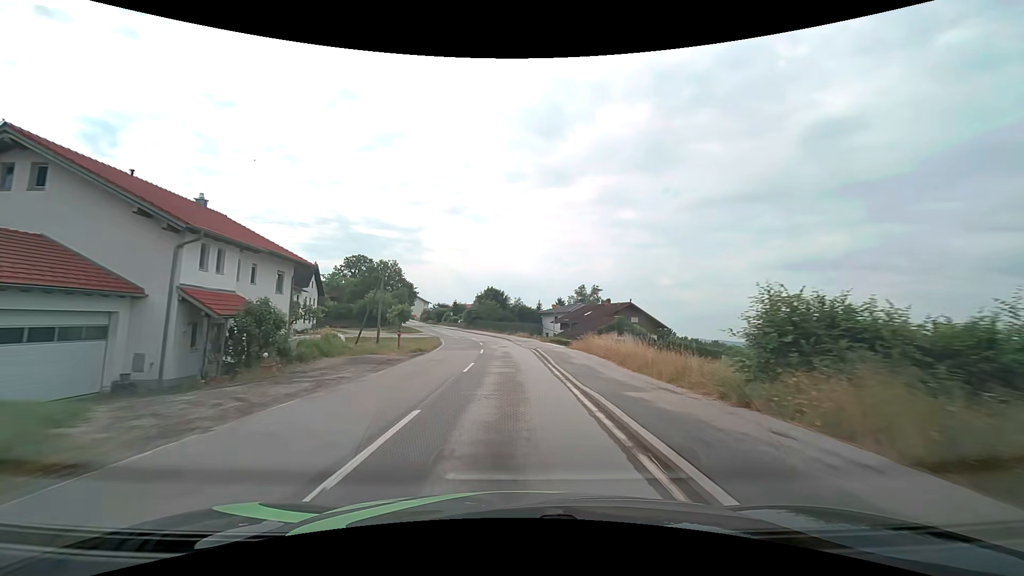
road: tertiary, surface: asphalt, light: Day
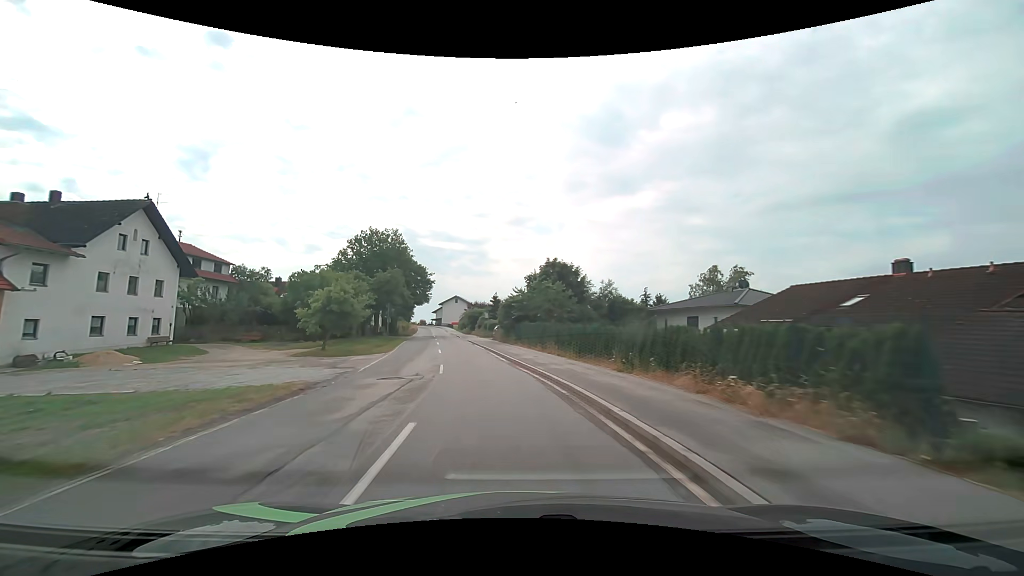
(-2.0, +45.3) m; -7°
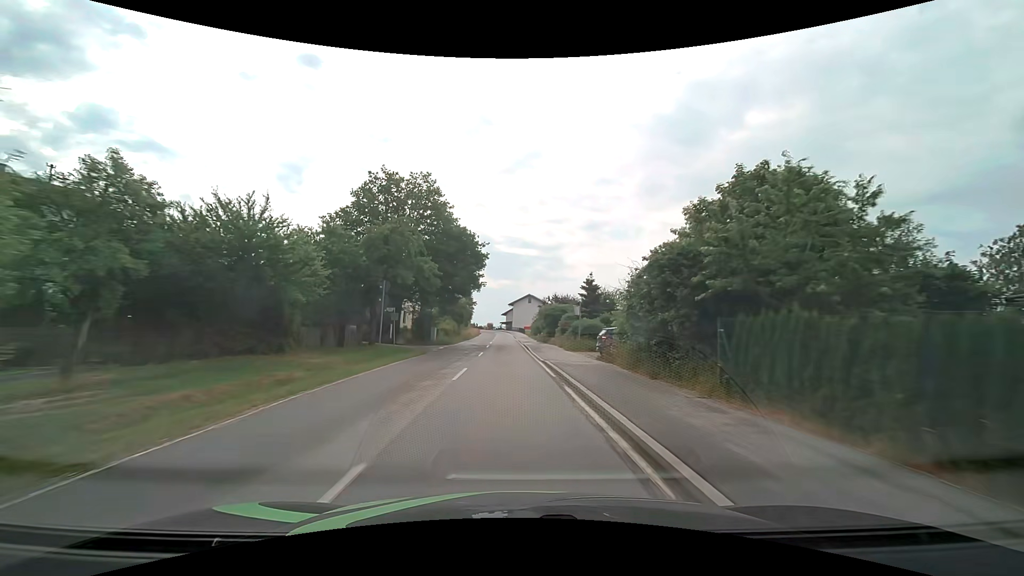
(-2.6, +27.1) m; -9°
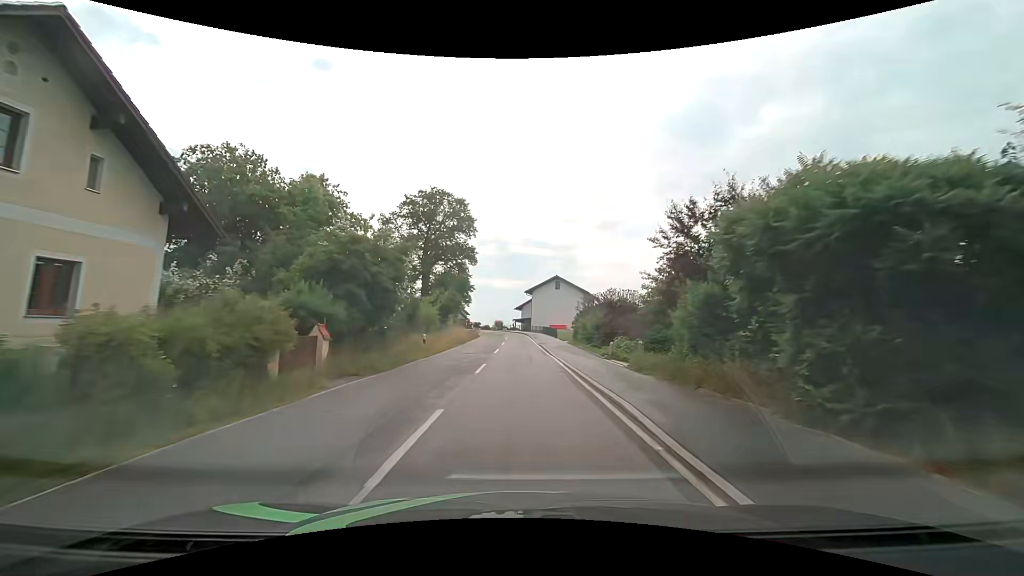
(-1.0, +43.8) m; -2°
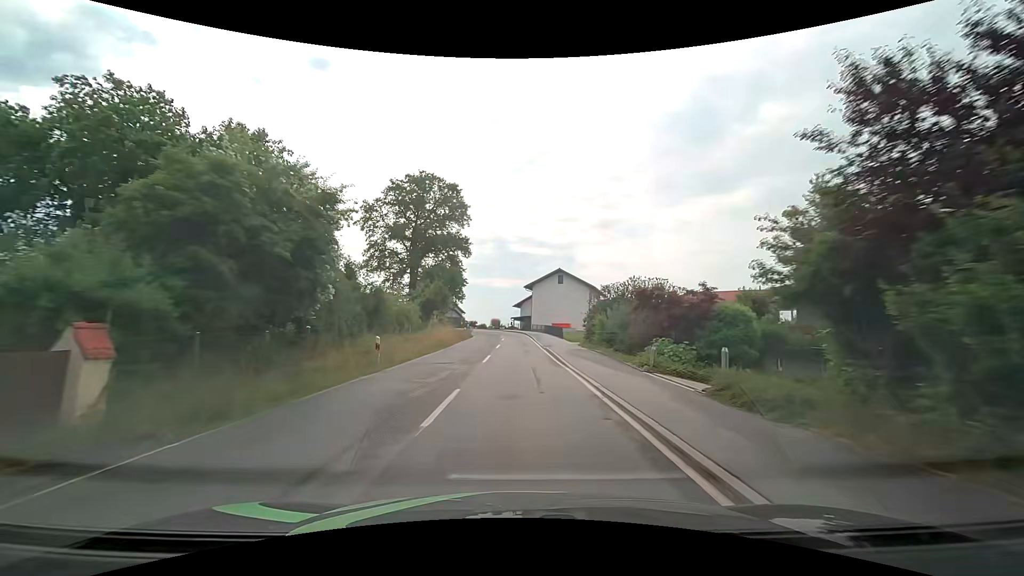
(0.0, +8.3) m; 0°
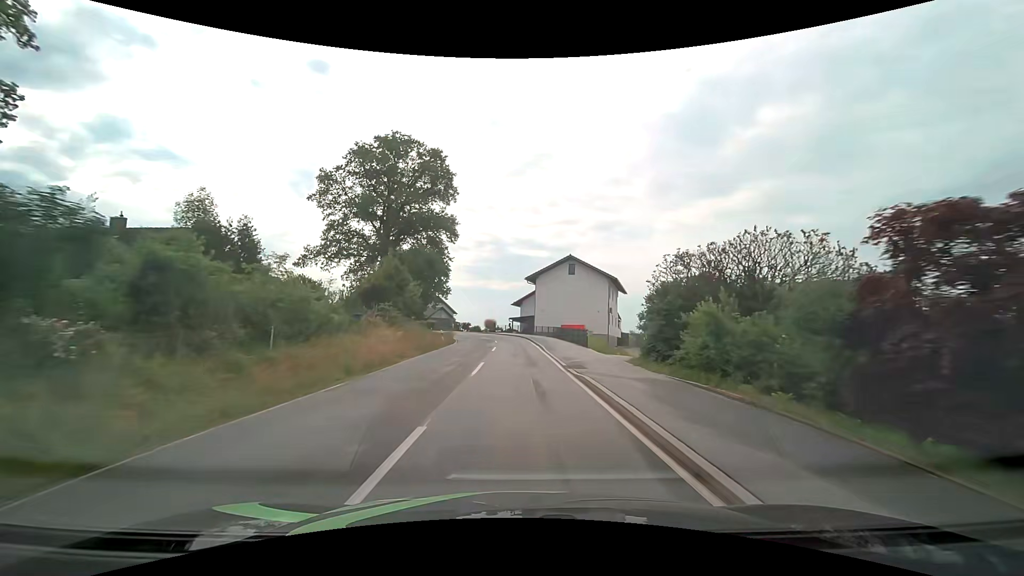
(0.0, +16.0) m; 0°
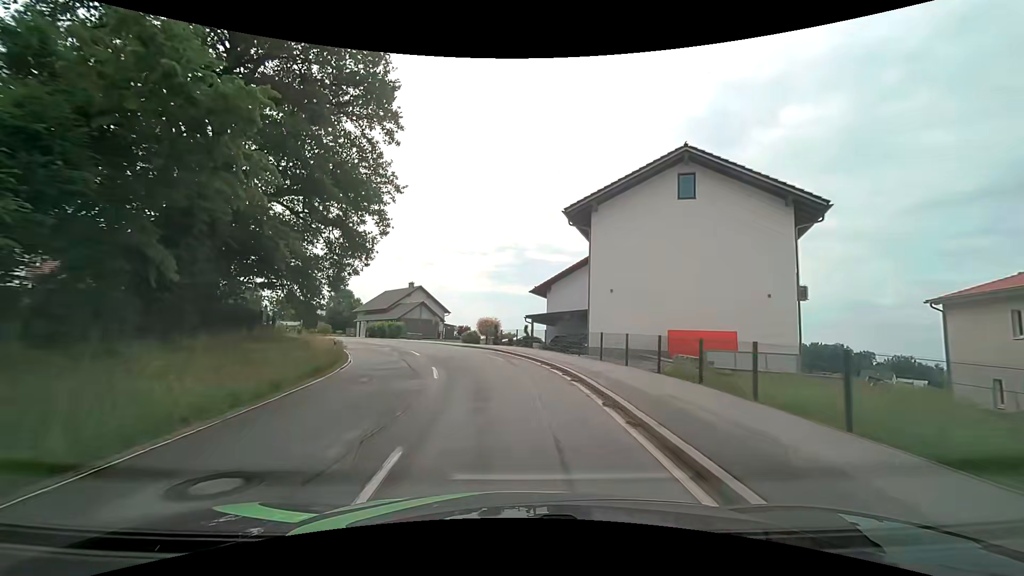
(-0.1, +36.4) m; -2°
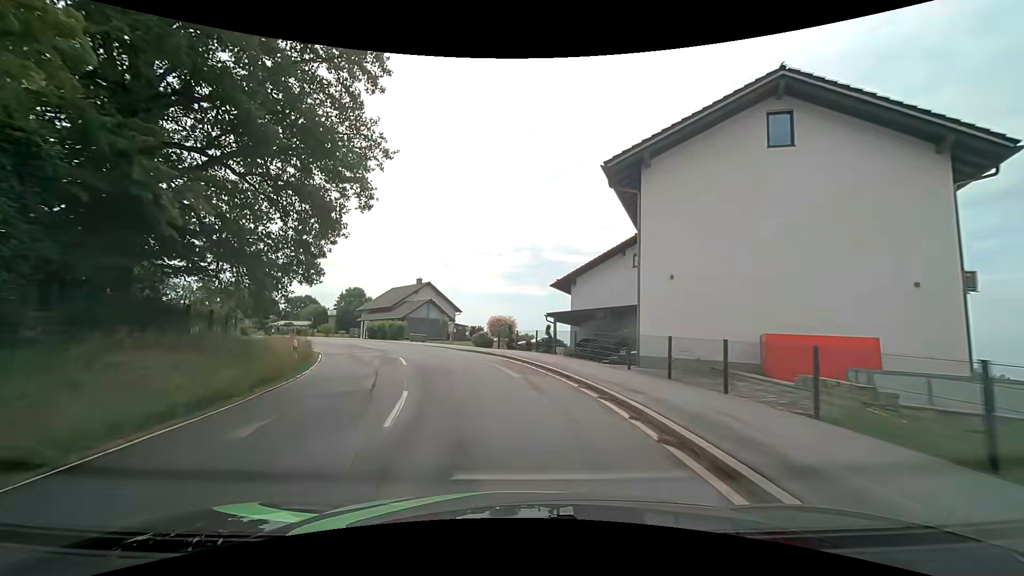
(-0.1, +6.6) m; -2°
(0, +10) (-2, +20) (-5, +29) (-10, +38) (-16, +46) (-22, +54) (-29, +61) (-35, +69) (-42, +76) (-48, +84) m
